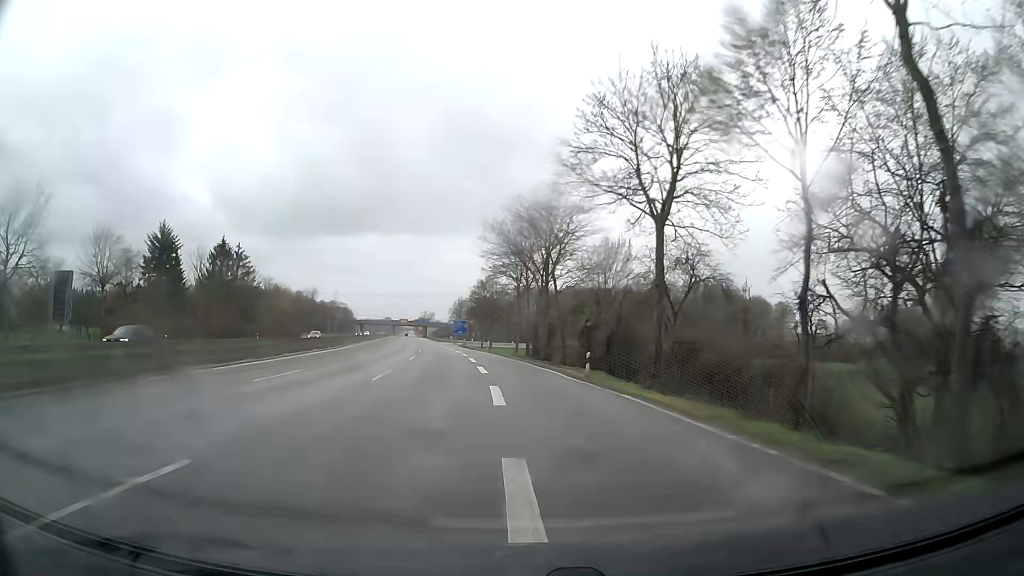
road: trunk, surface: asphalt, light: Day
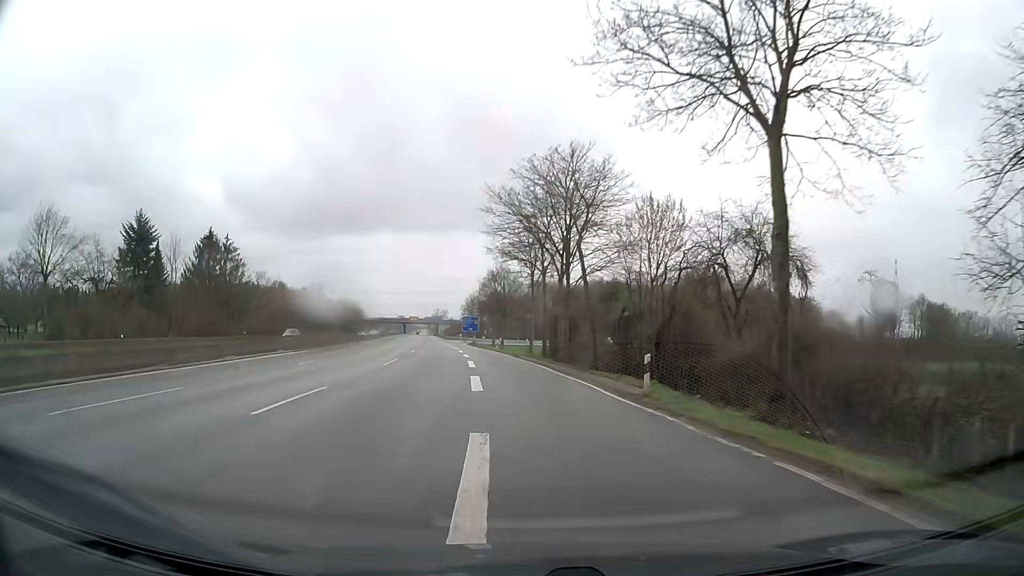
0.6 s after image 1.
(-0.1, +10.5) m; -1°
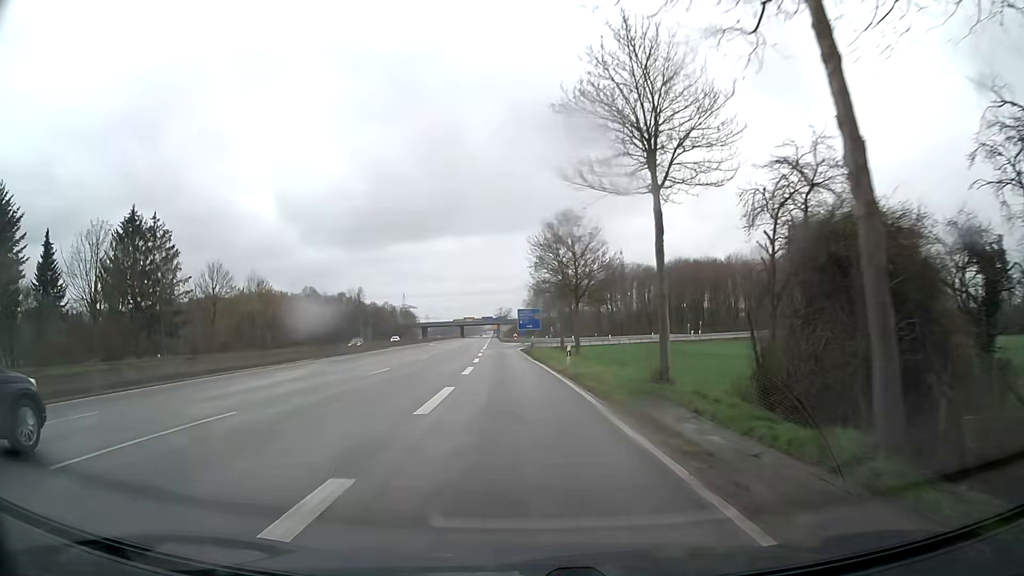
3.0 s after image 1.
(-1.5, +39.1) m; -6°
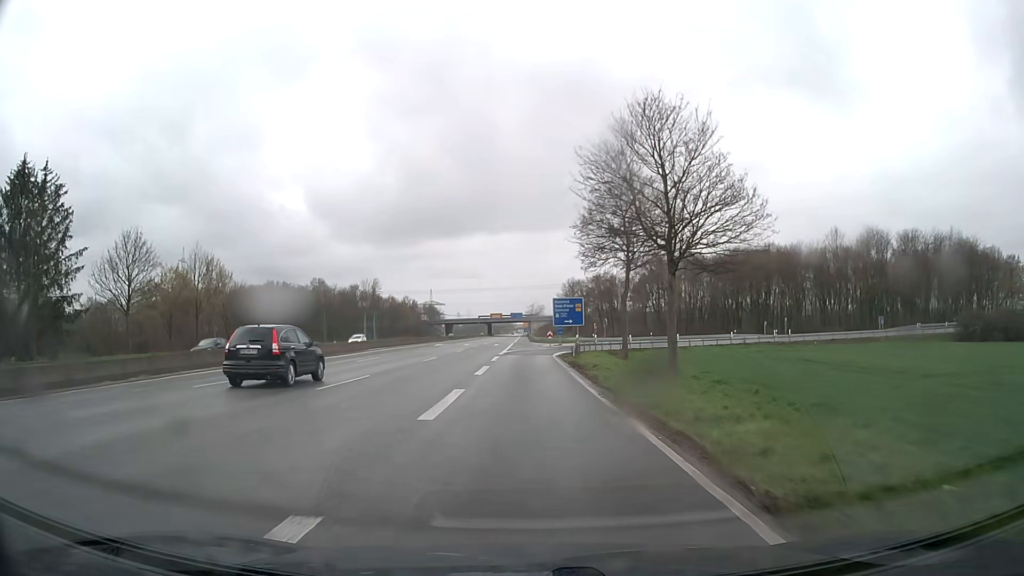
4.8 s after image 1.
(-0.7, +25.5) m; -3°
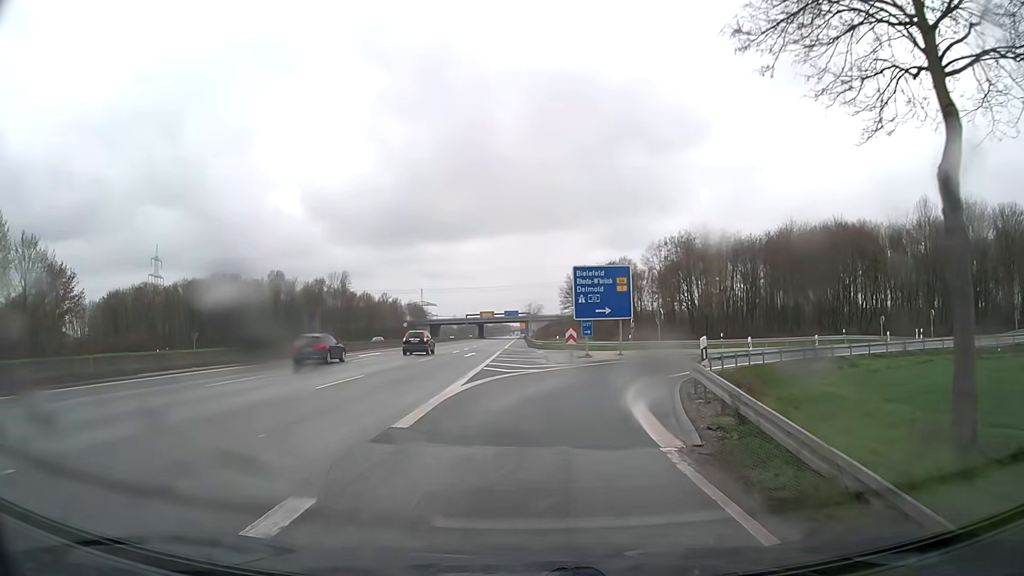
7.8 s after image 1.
(-0.1, +35.1) m; 0°
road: motorway_link
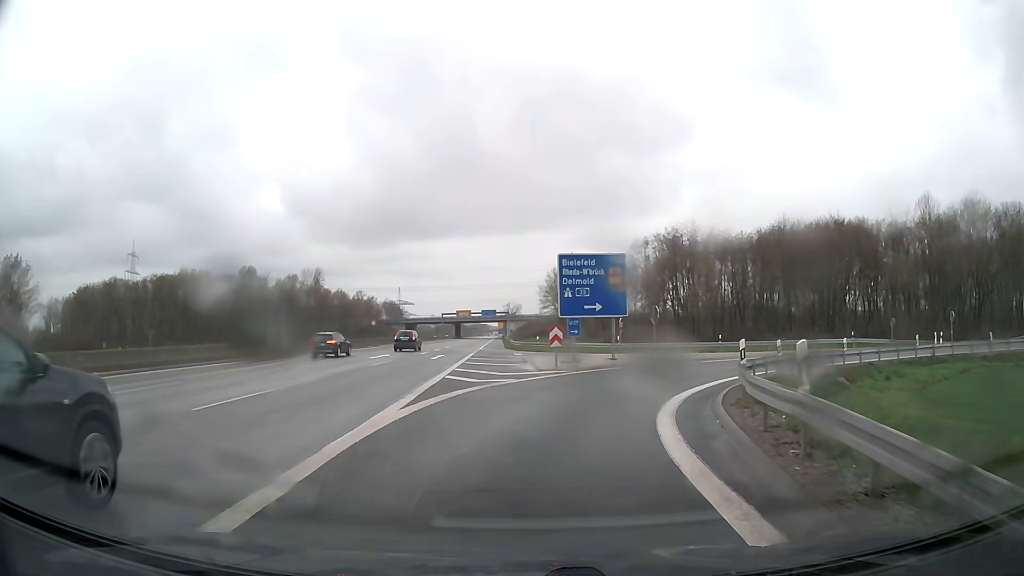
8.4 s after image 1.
(+0.1, +5.9) m; +2°
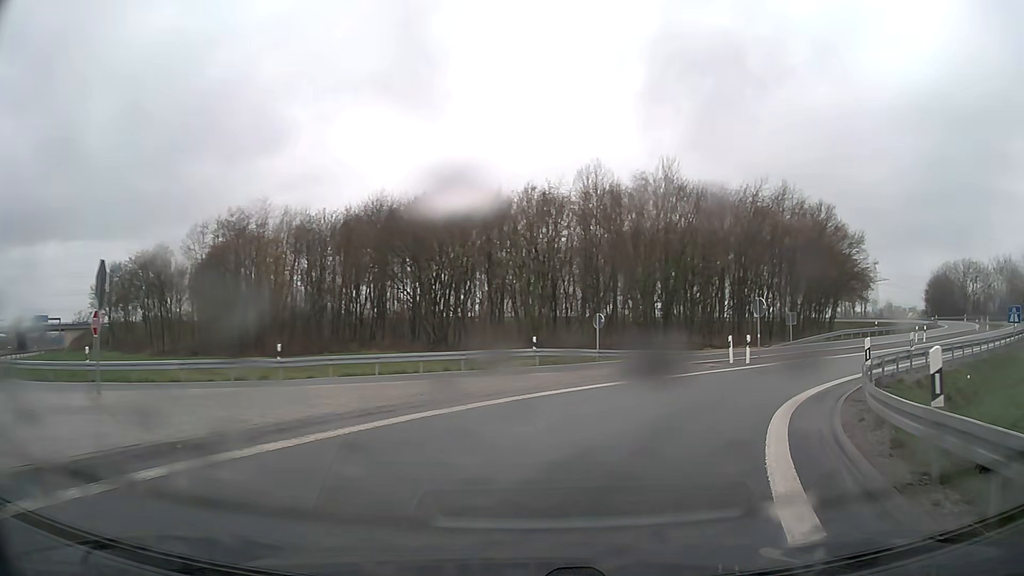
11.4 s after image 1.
(+6.7, +26.2) m; +35°
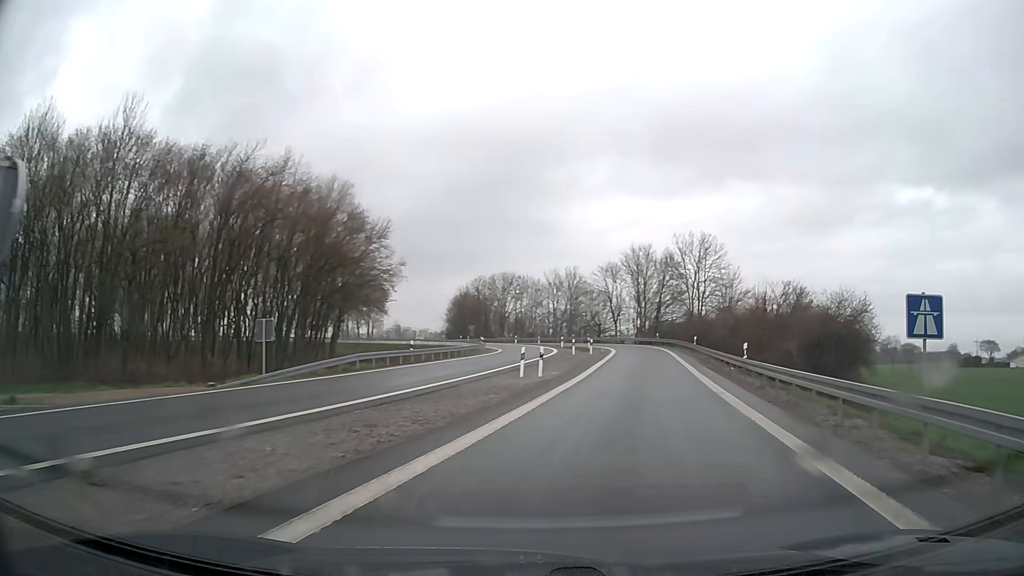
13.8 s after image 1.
(+8.9, +22.5) m; +43°
(+1, +10) (+3, +20) (+5, +30) (+7, +39) (+8, +49) (+10, +59) (+10, +69) (+10, +79) (+8, +89) (+5, +98) m
